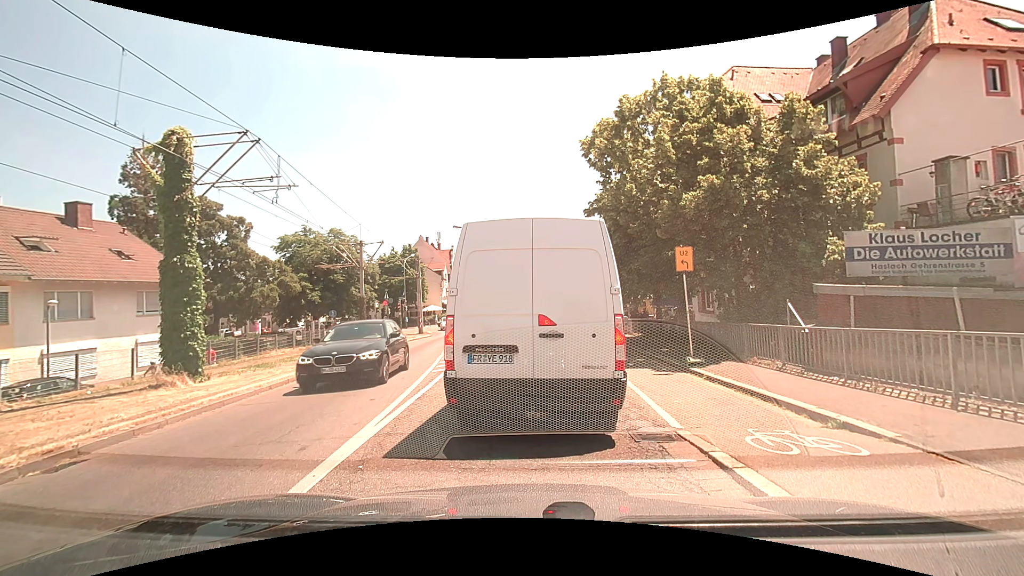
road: tertiary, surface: asphalt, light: Day
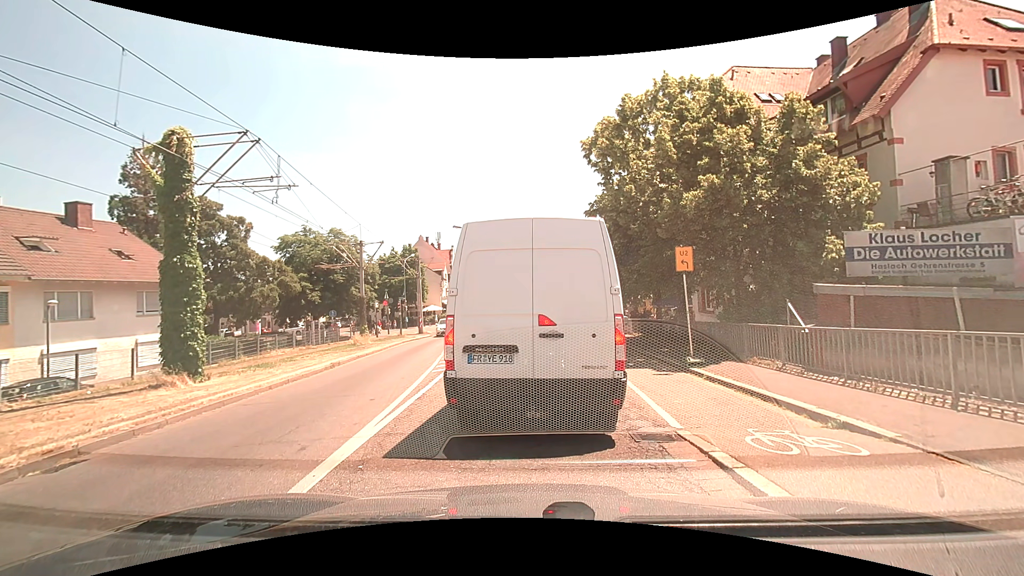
(0.0, 0.0) m; 0°
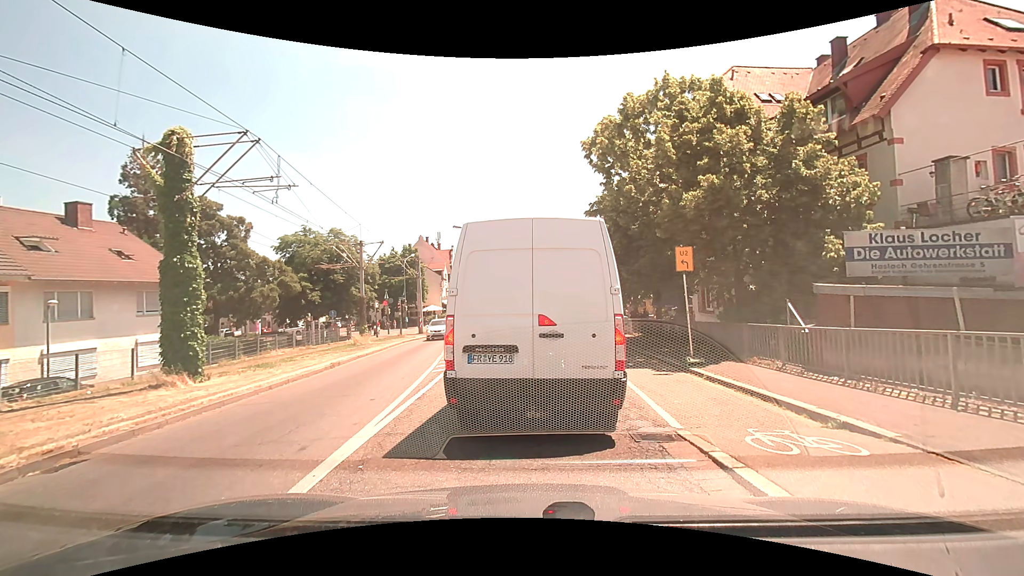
(0.0, 0.0) m; 0°
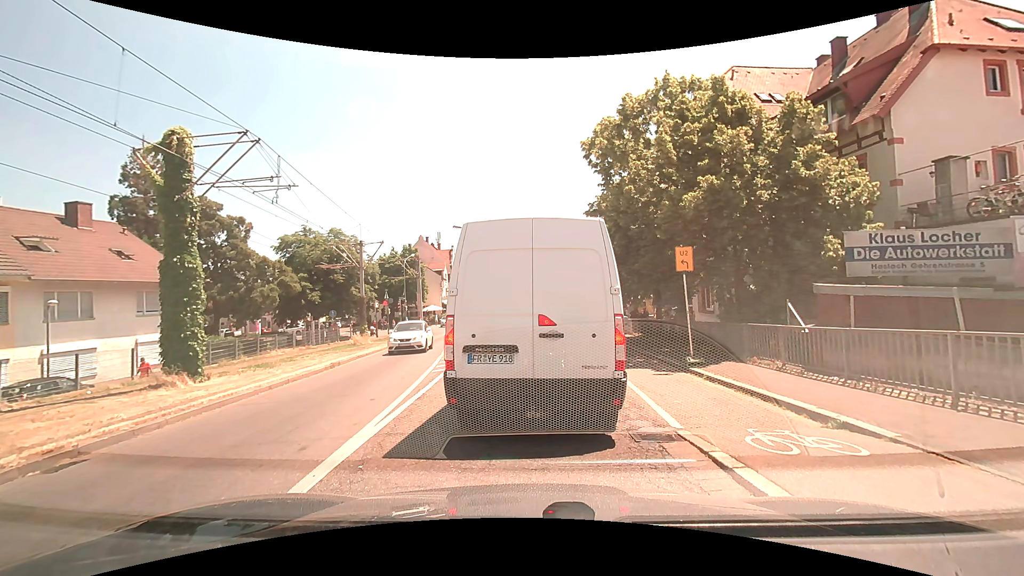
(0.0, 0.0) m; 0°
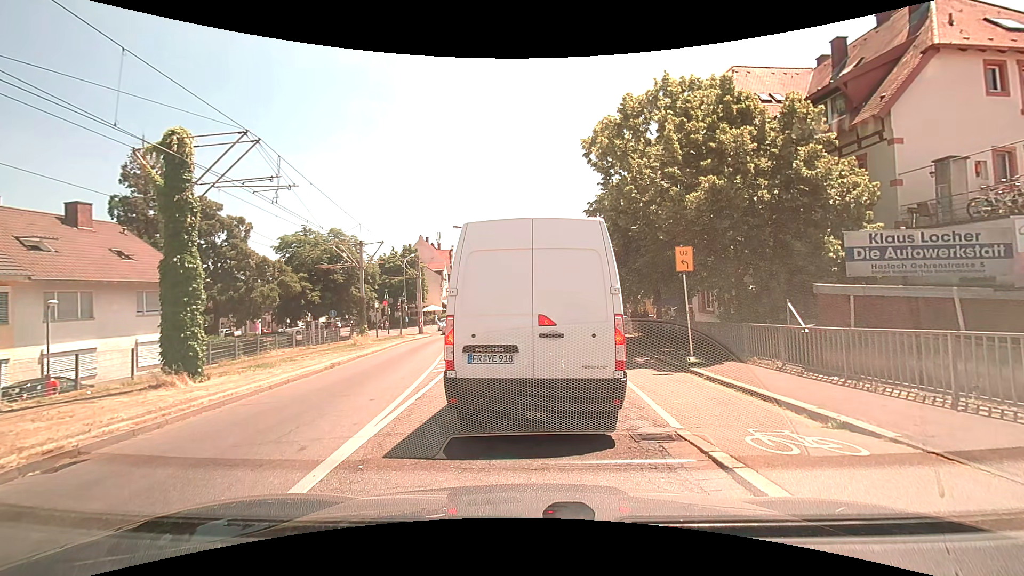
(0.0, 0.0) m; 0°
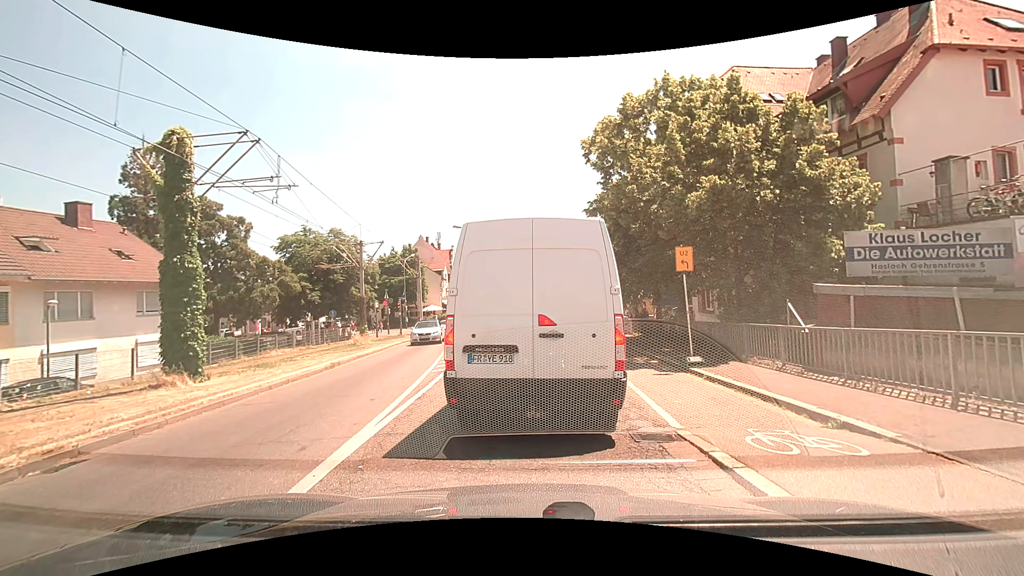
(0.0, 0.0) m; 0°
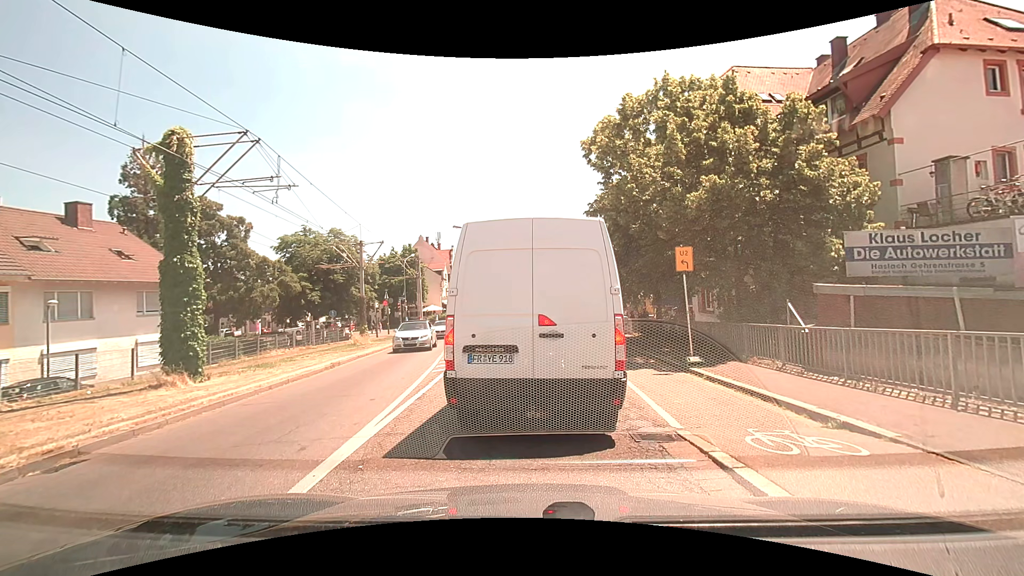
(0.0, 0.0) m; 0°
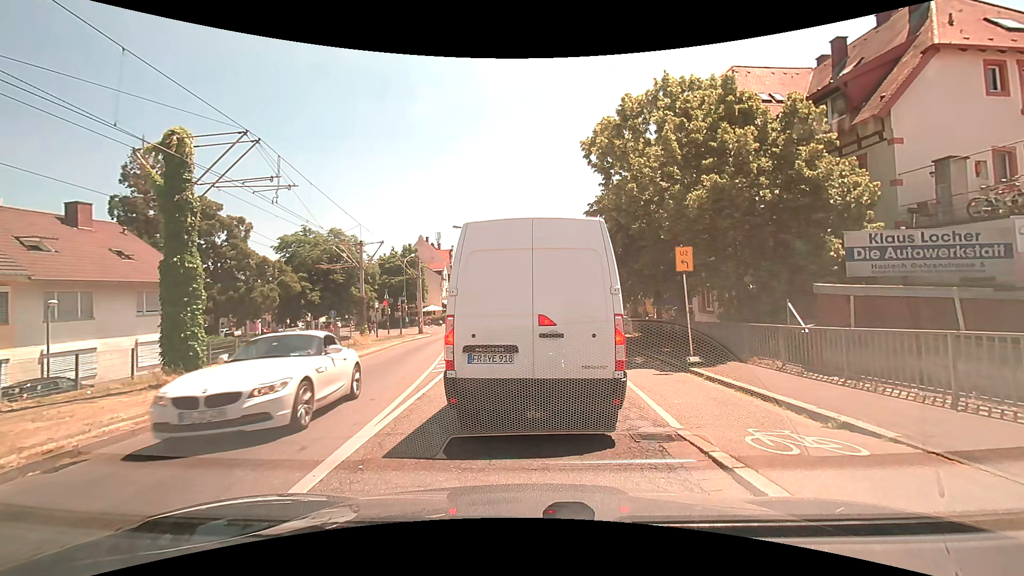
(0.0, 0.0) m; 0°
